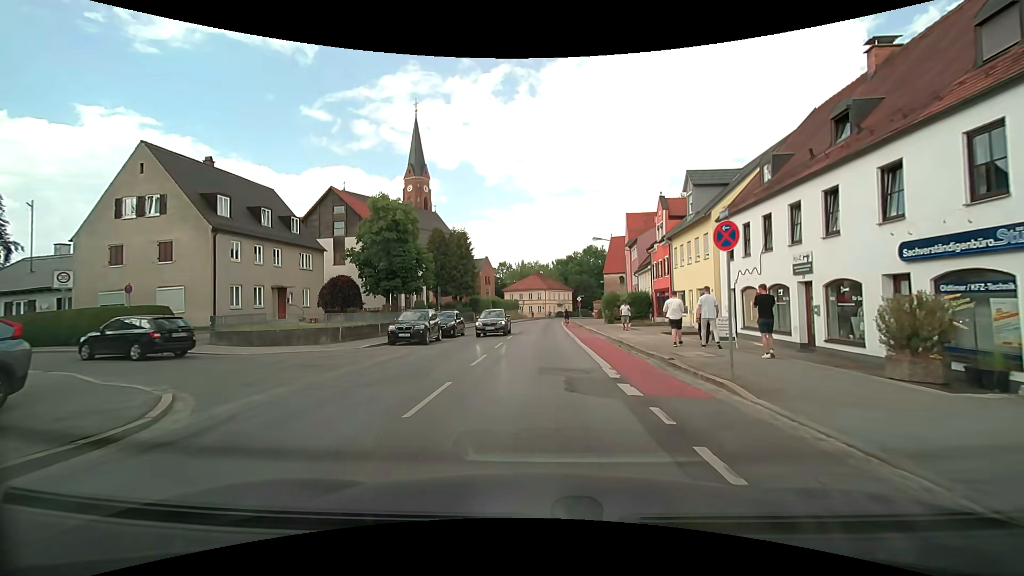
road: secondary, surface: asphalt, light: Day
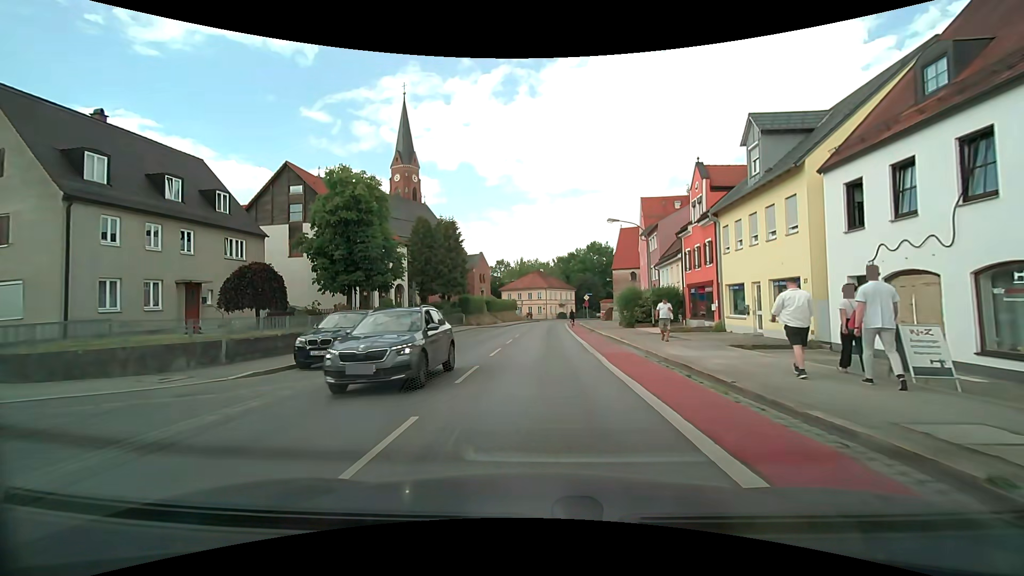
(0.0, +9.0) m; 0°
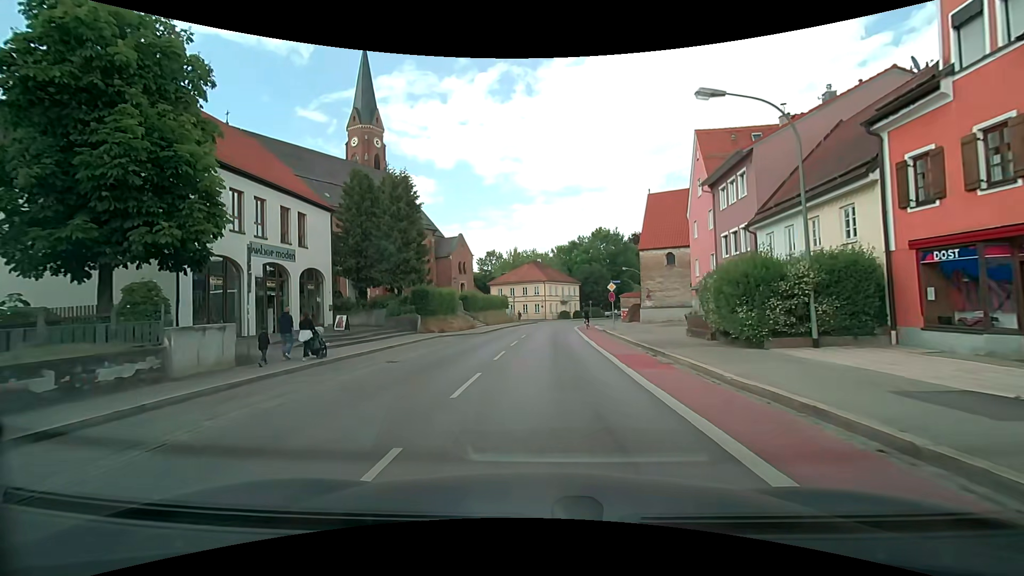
(+0.2, +19.7) m; +1°
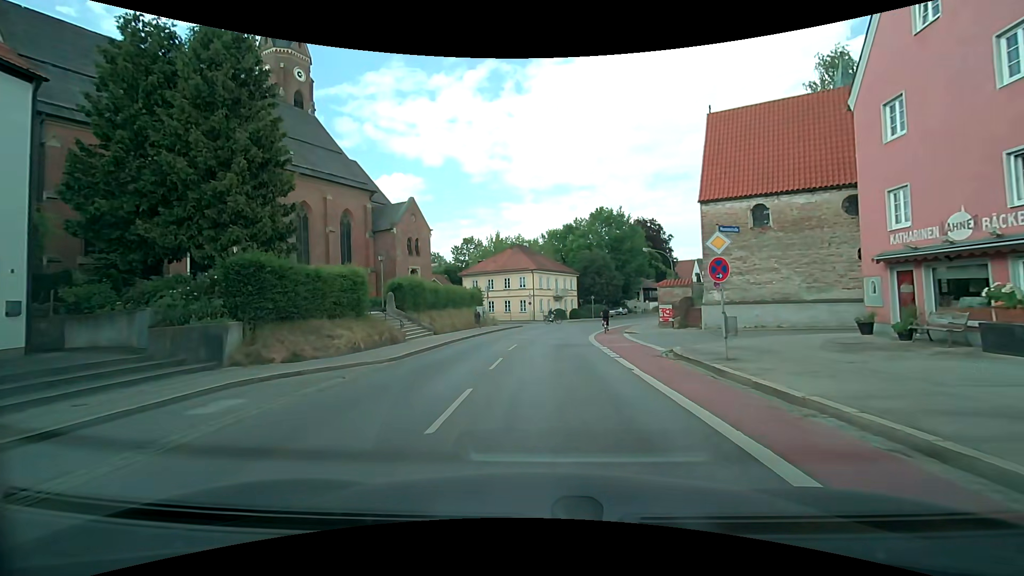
(+0.1, +20.5) m; +1°
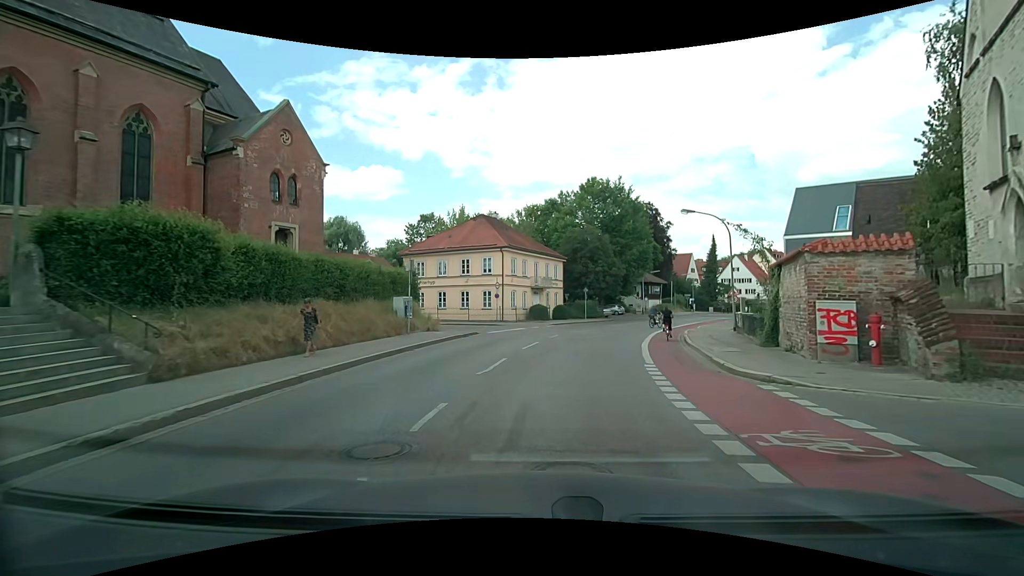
(+0.4, +19.7) m; +2°
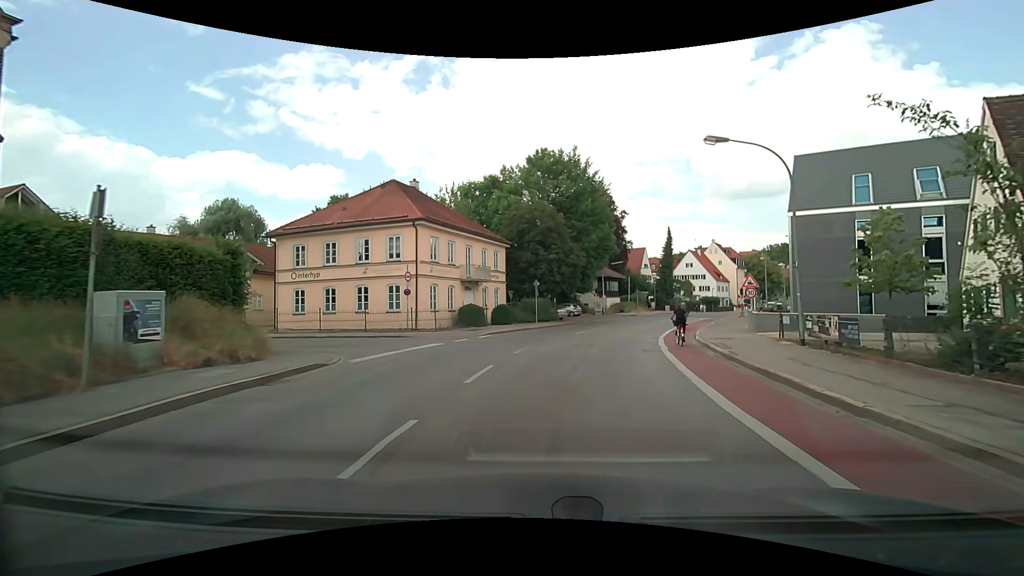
(+0.9, +13.5) m; +9°
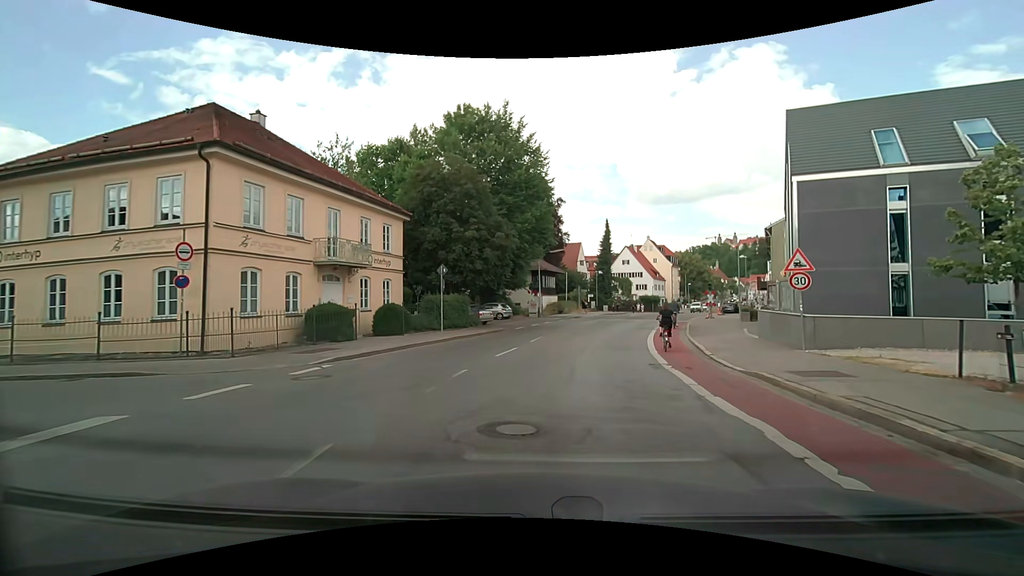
(+0.4, +12.7) m; +7°
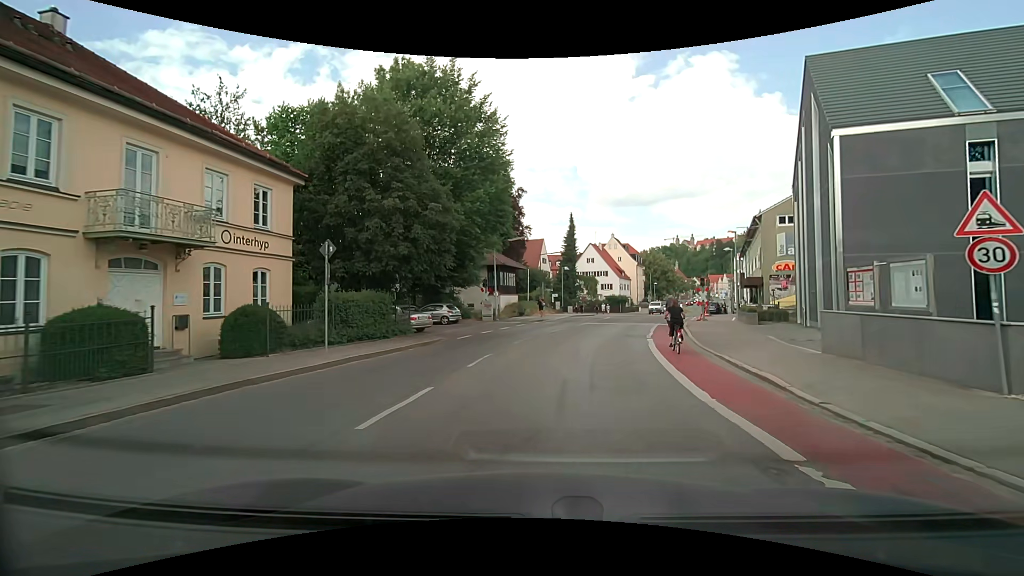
(+0.3, +8.4) m; +3°
(+1, +10) (+2, +20) (+5, +29) (+8, +39) (+12, +48) (+16, +57) (+20, +67) (+23, +76) (+27, +85) (+31, +94) m
